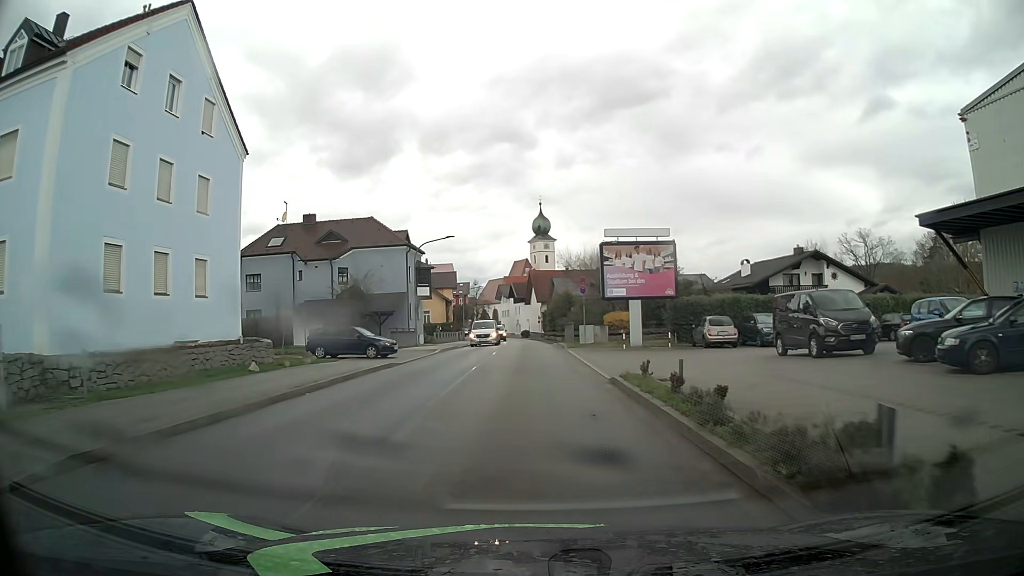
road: unclassified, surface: asphalt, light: Day
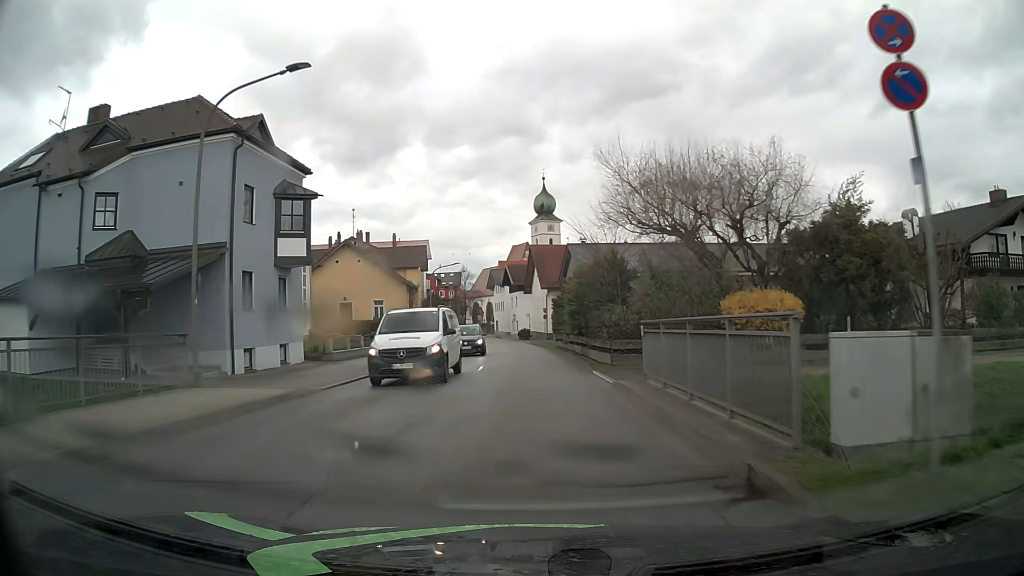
(-0.2, +31.1) m; 0°
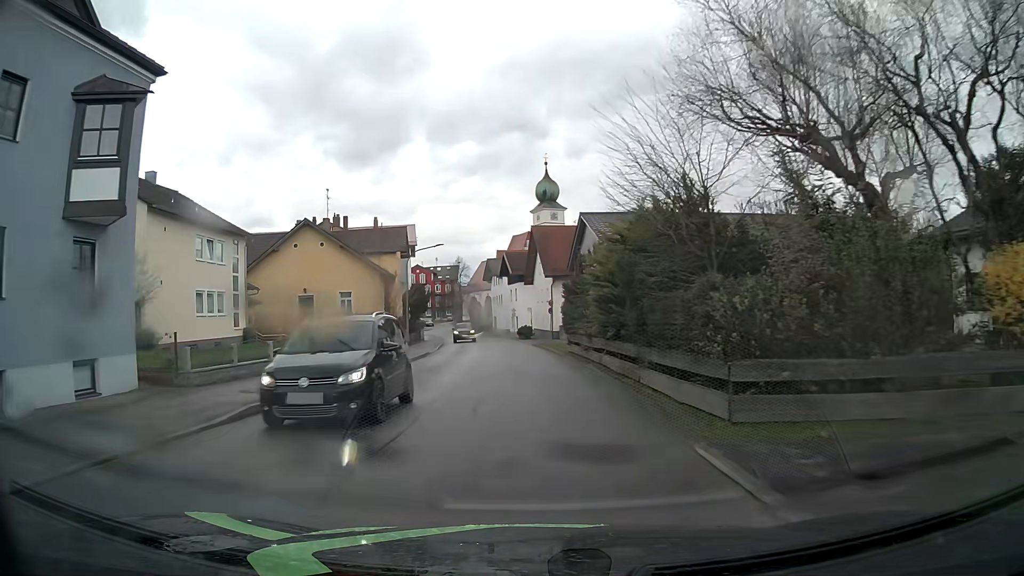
(0.0, +12.4) m; 0°
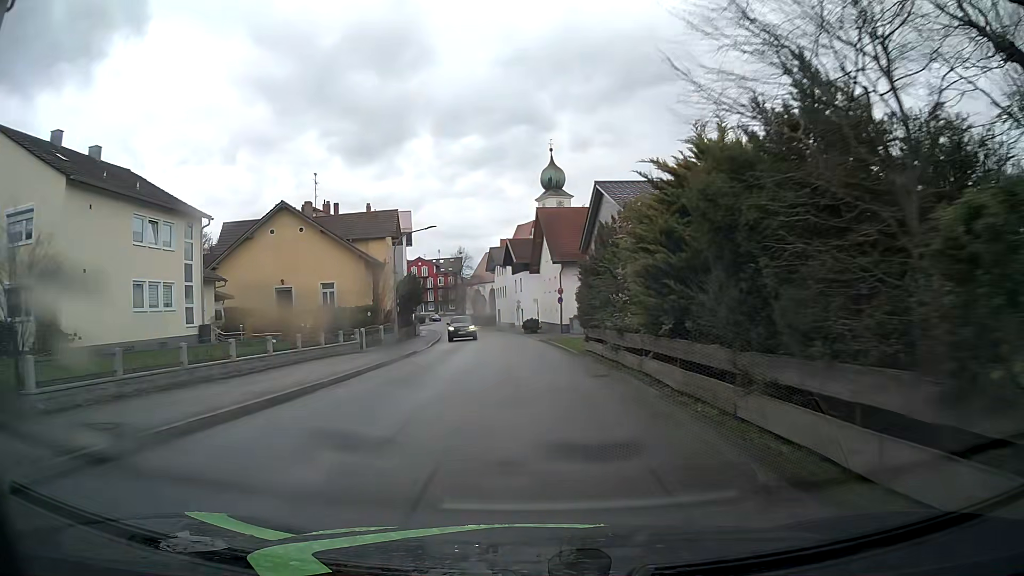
(0.0, +6.3) m; -1°
